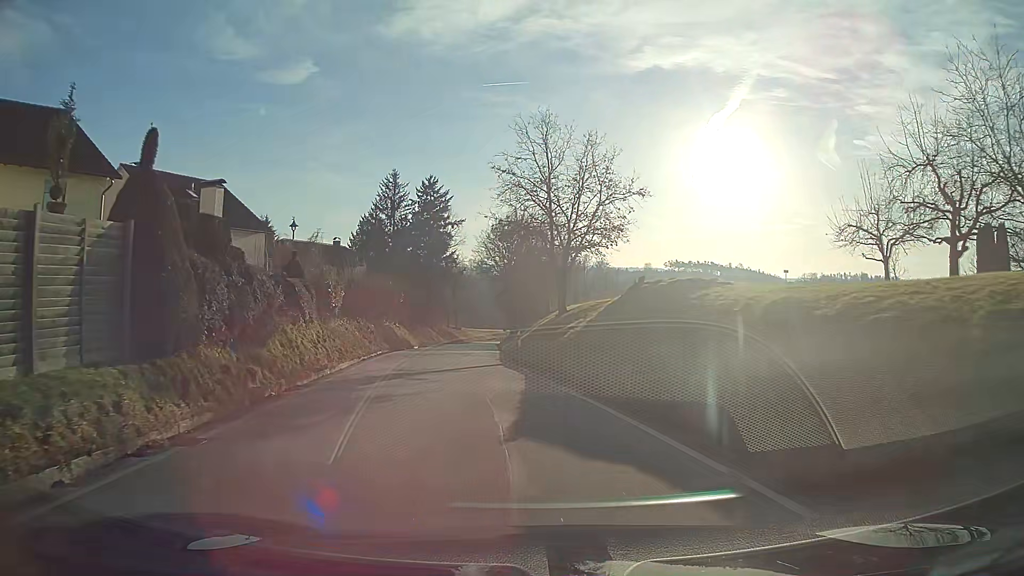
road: tertiary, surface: asphalt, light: Day
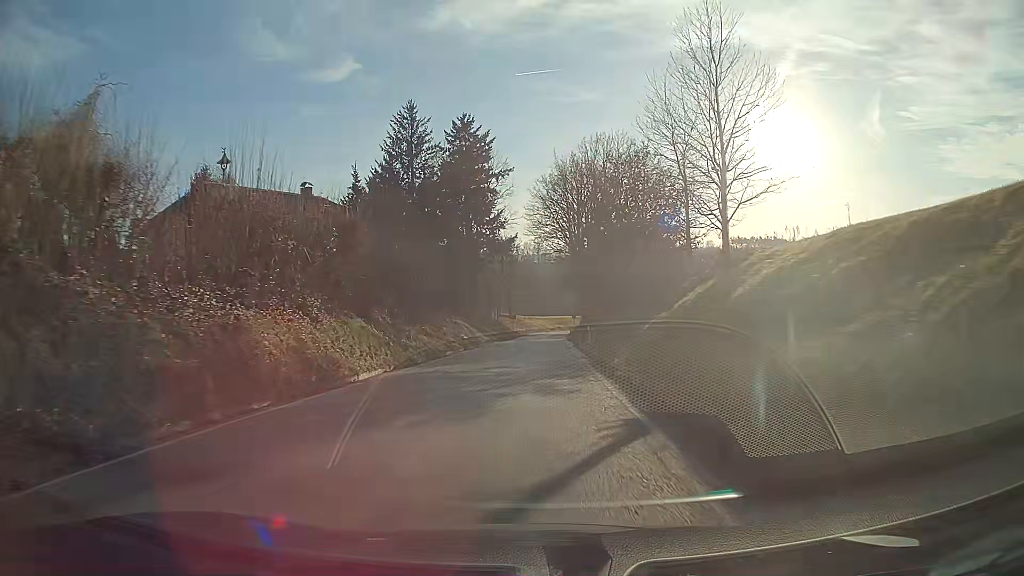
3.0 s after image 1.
(-1.8, +34.3) m; -3°
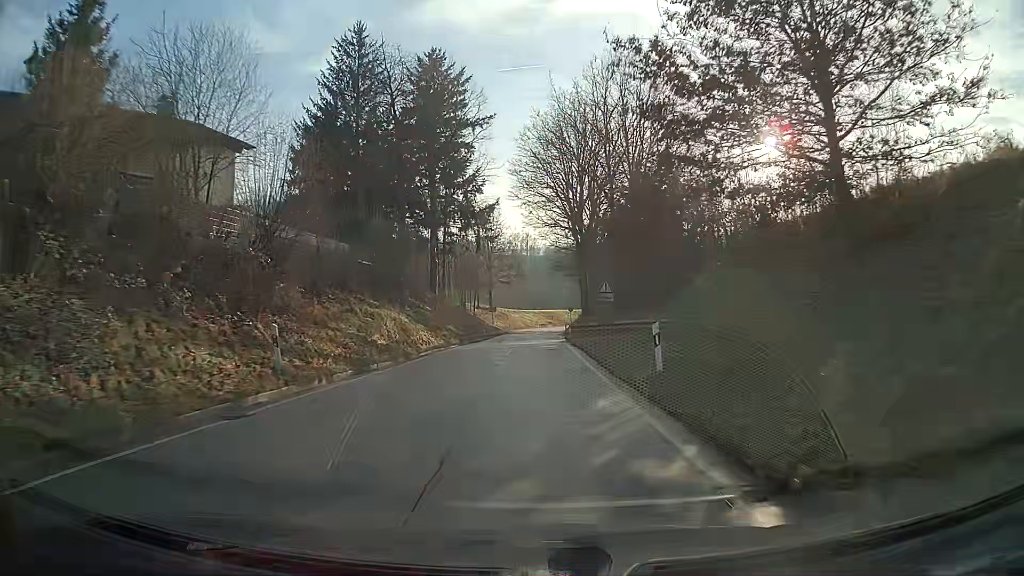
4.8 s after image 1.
(+0.2, +22.3) m; +1°
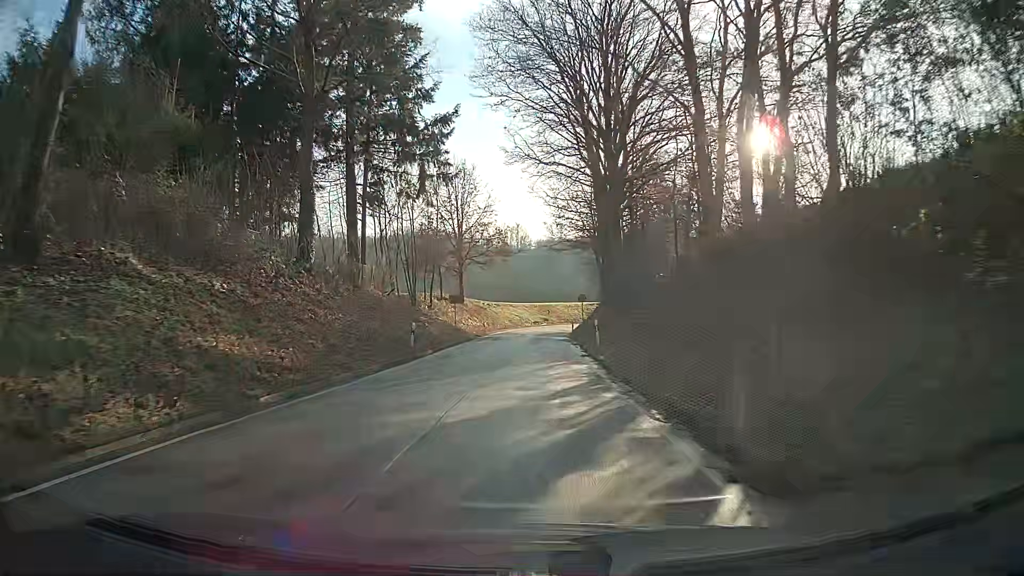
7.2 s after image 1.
(+0.1, +30.5) m; 0°
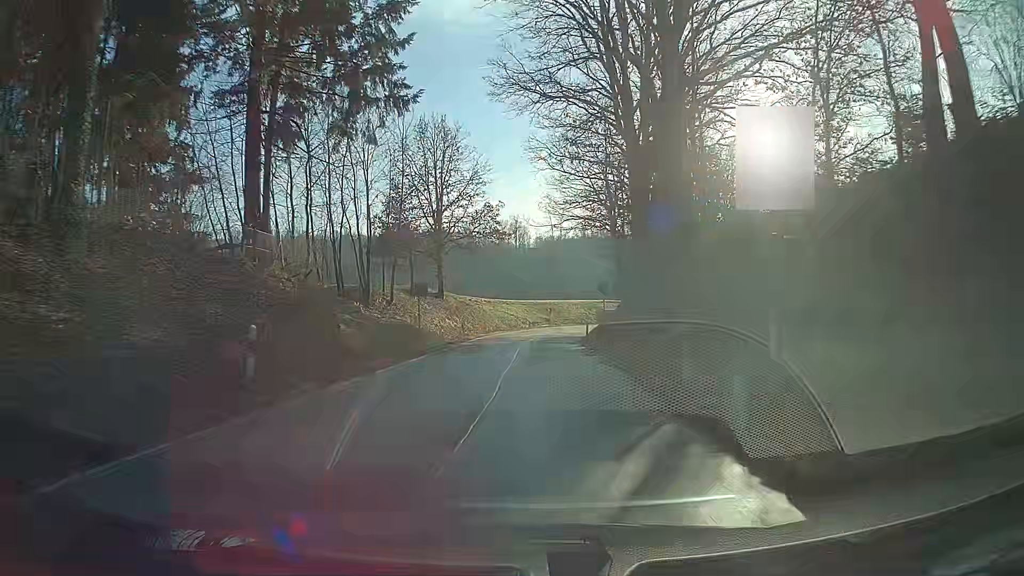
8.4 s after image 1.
(0.0, +15.3) m; 0°
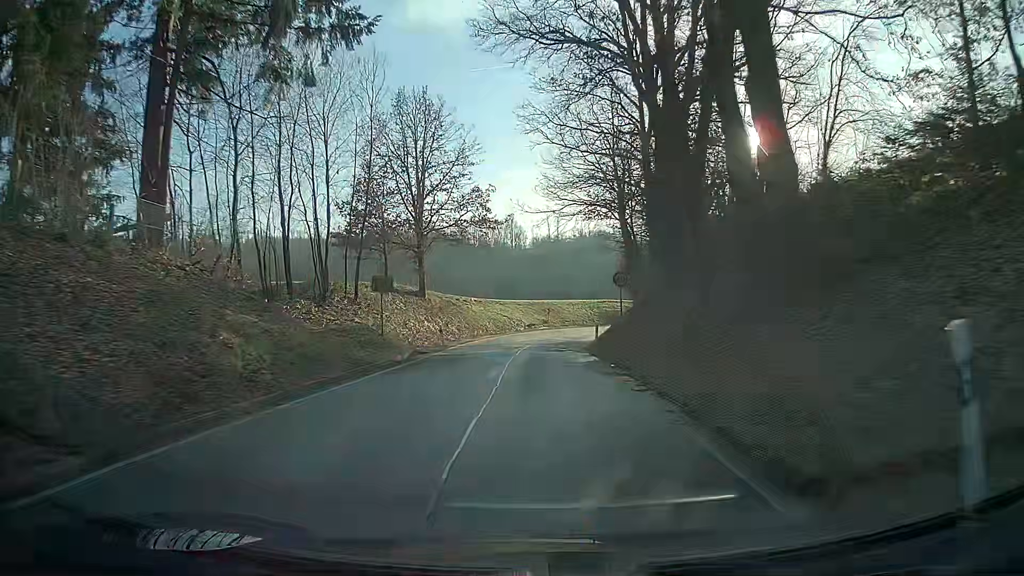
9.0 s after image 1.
(0.0, +7.7) m; 0°
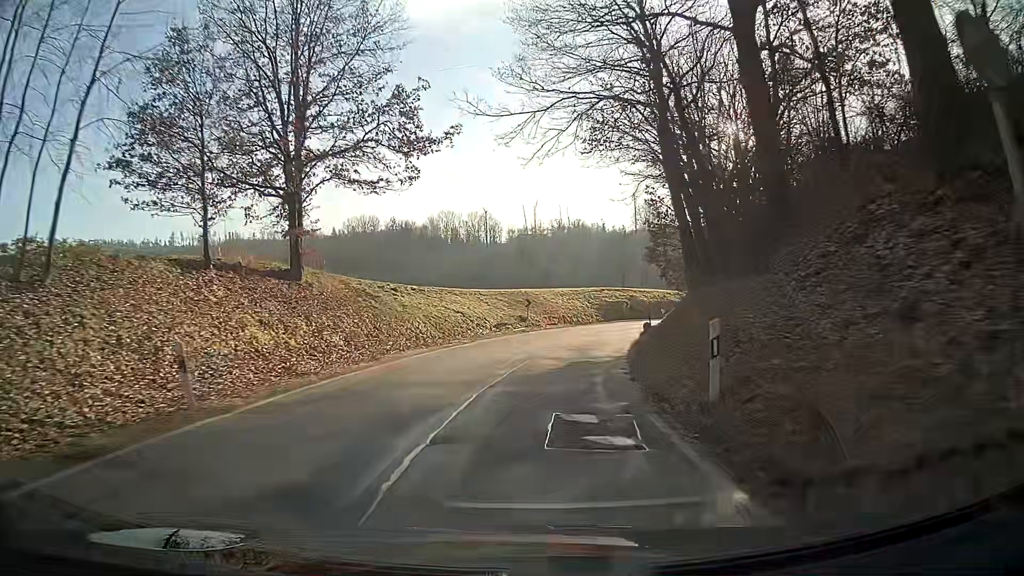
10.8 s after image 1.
(+0.4, +22.1) m; +2°
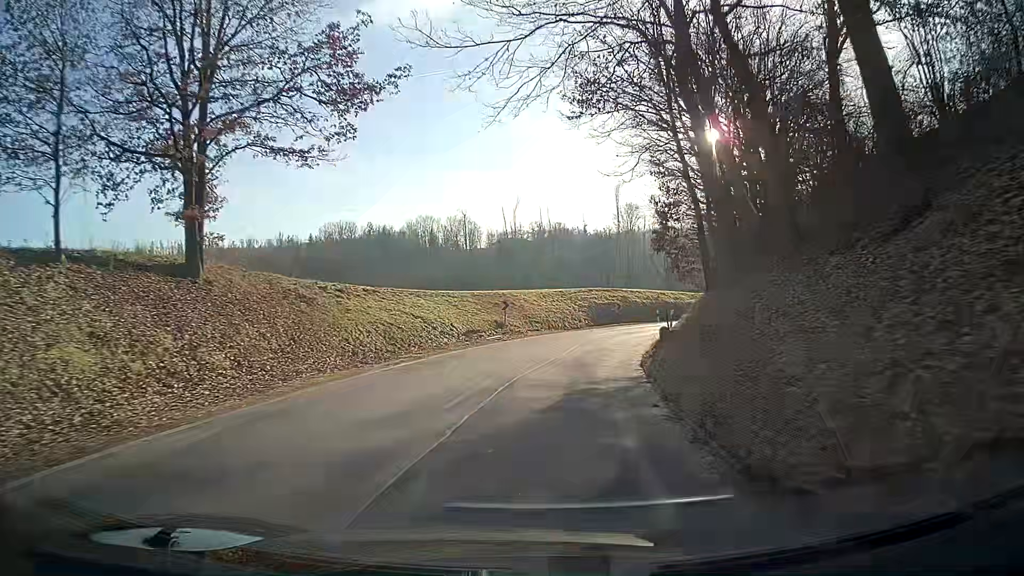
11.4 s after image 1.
(+0.1, +7.1) m; +2°
